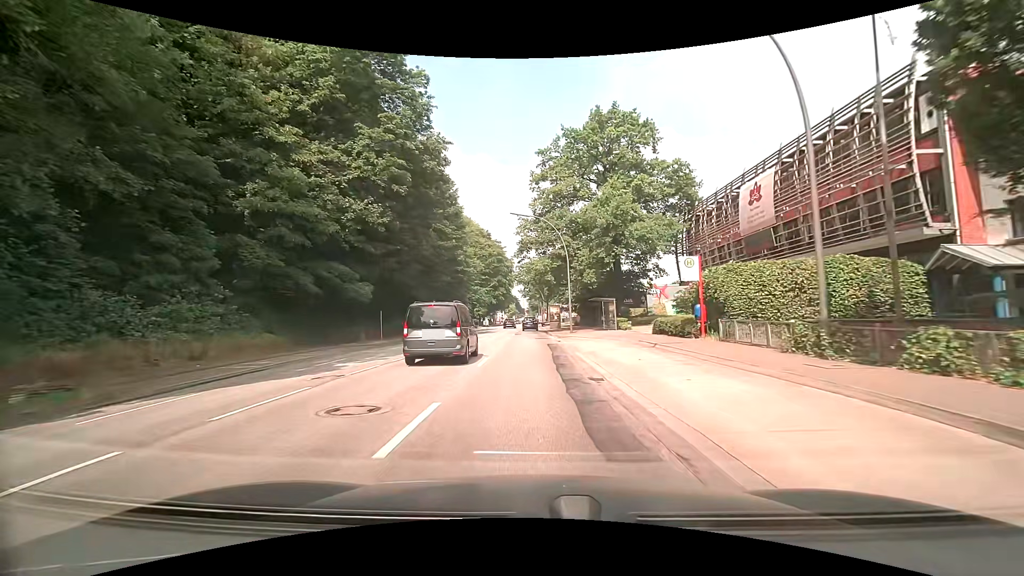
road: primary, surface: asphalt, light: Day
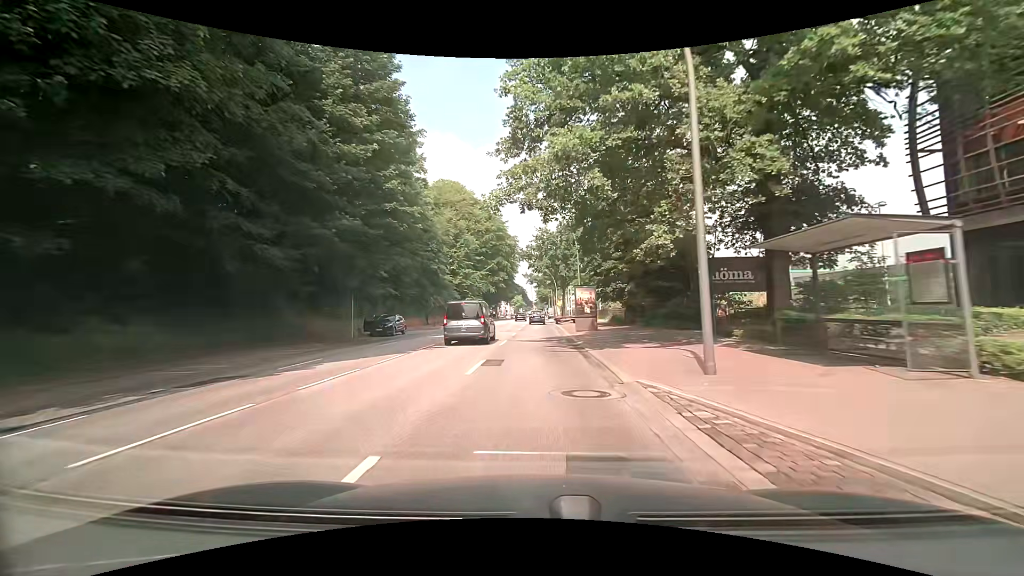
(-0.4, +30.4) m; -1°
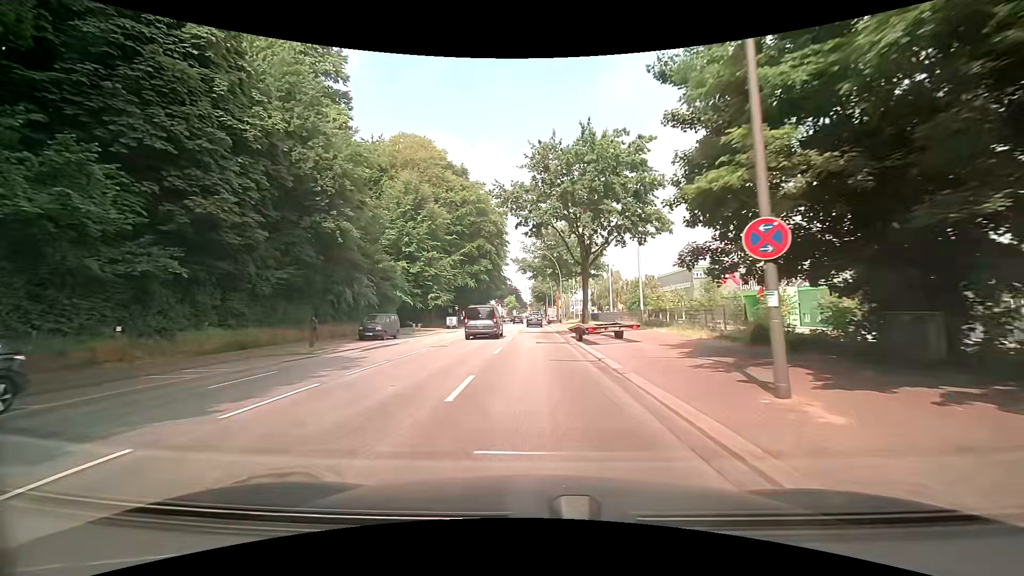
(-0.1, +30.6) m; 0°
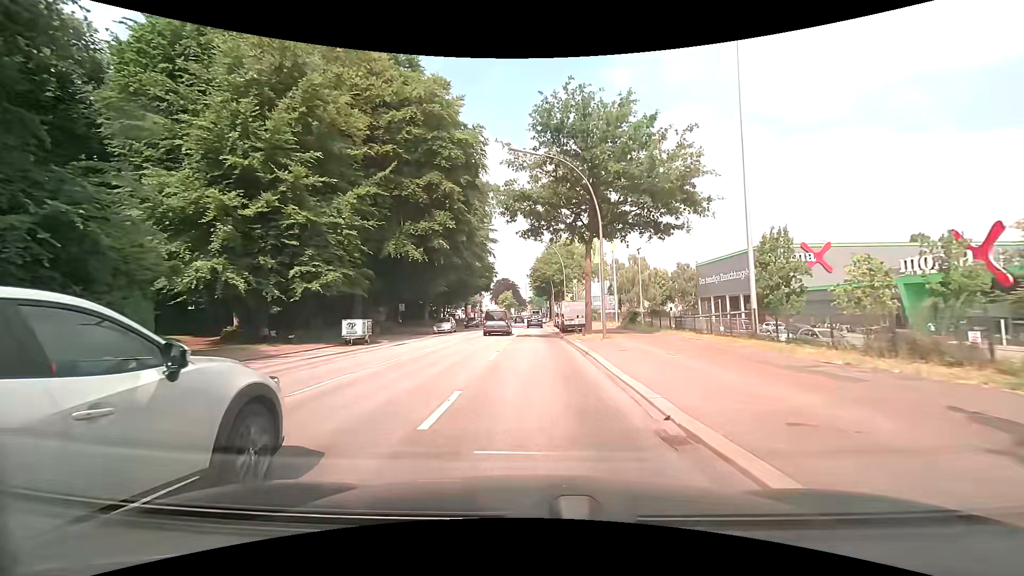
(+0.3, +38.3) m; 0°
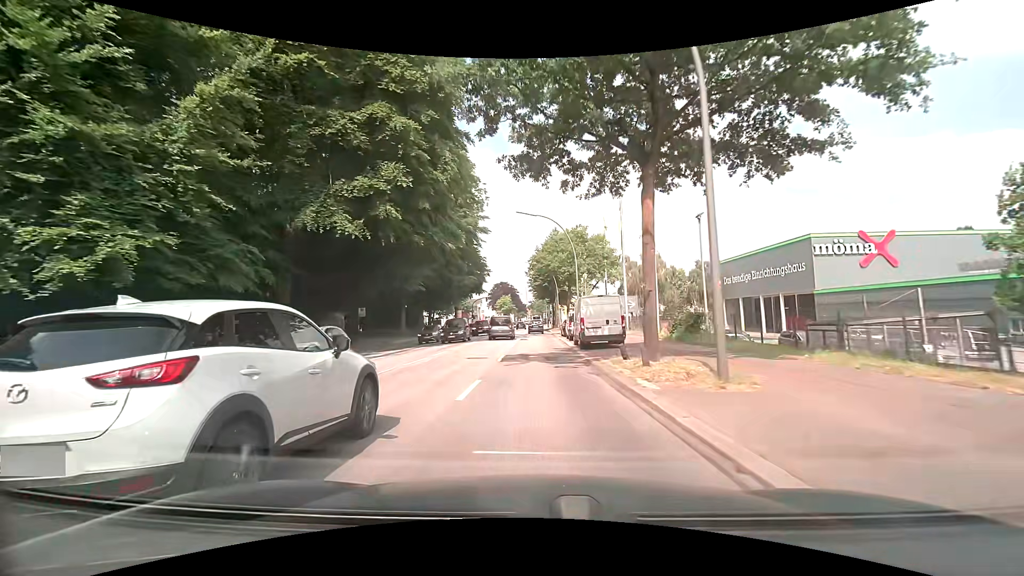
(0.0, +15.4) m; 0°
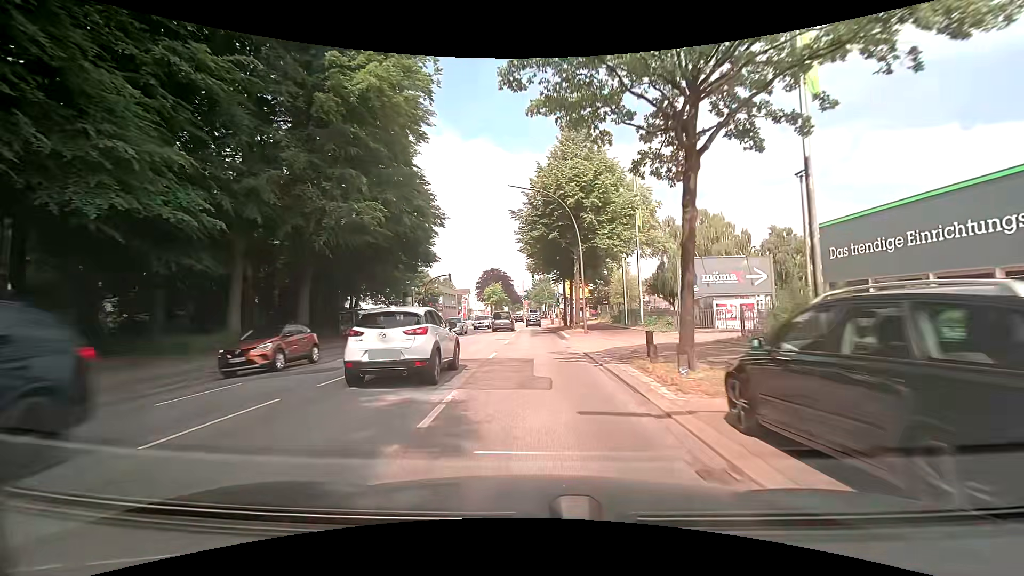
(+0.1, +38.7) m; 0°
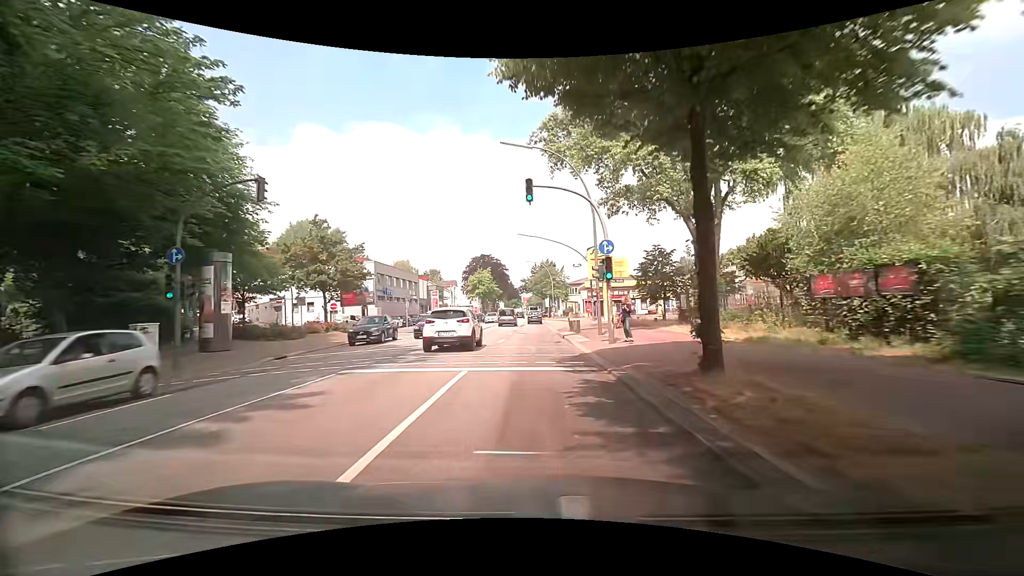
(+0.2, +38.7) m; 0°
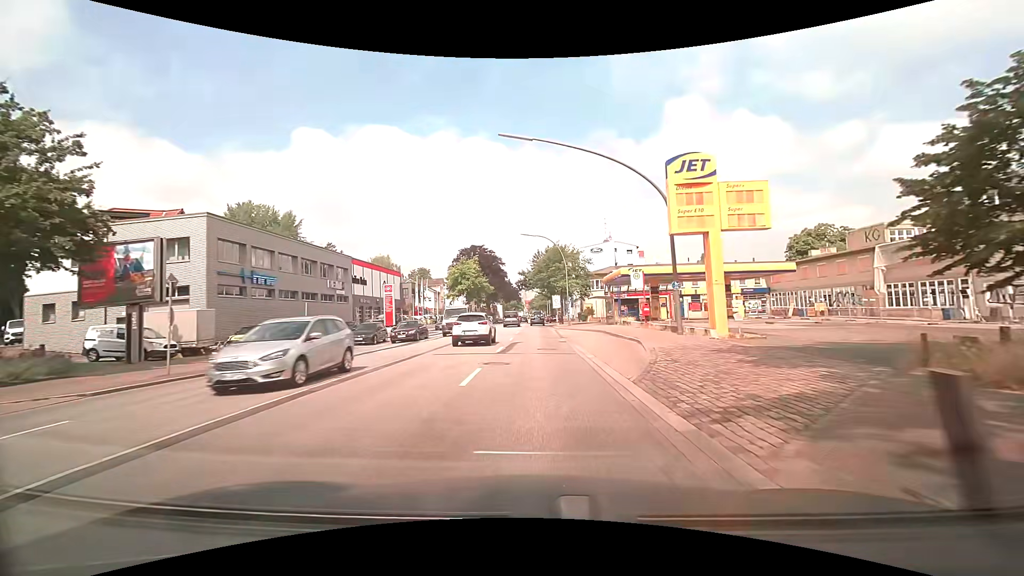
(-0.1, +30.9) m; 0°
(0, +10) (0, +20) (0, +30) (0, +40) (0, +50) (0, +60) (+1, +70) (+1, +80) (+1, +90) (+1, +100) m
